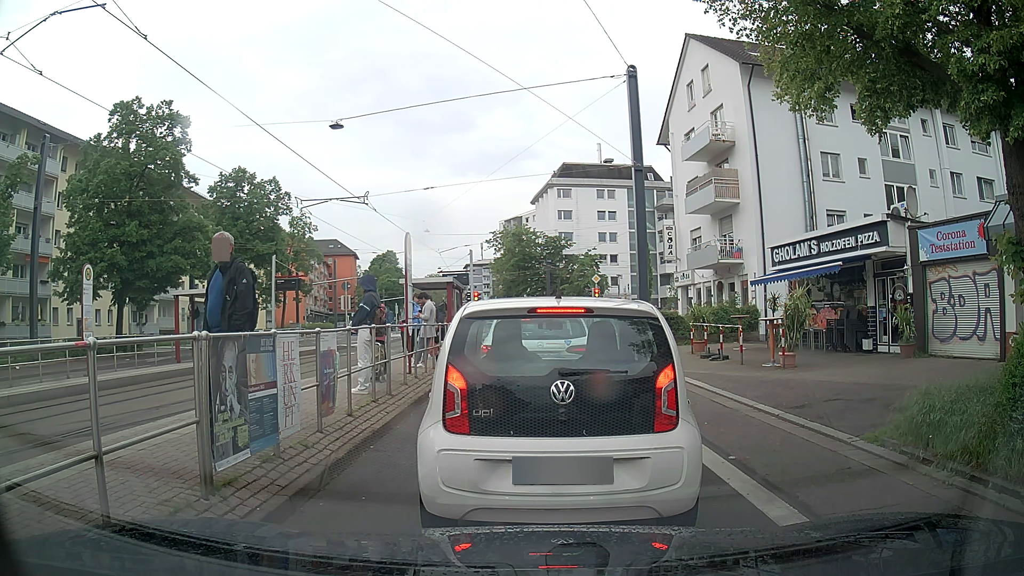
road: primary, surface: asphalt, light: Day
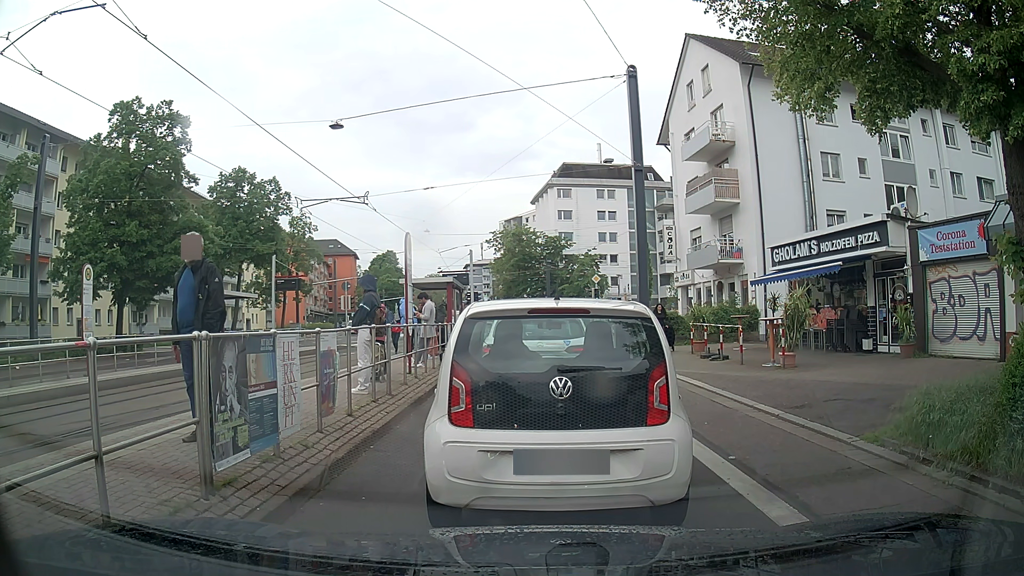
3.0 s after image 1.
(0.0, 0.0) m; 0°
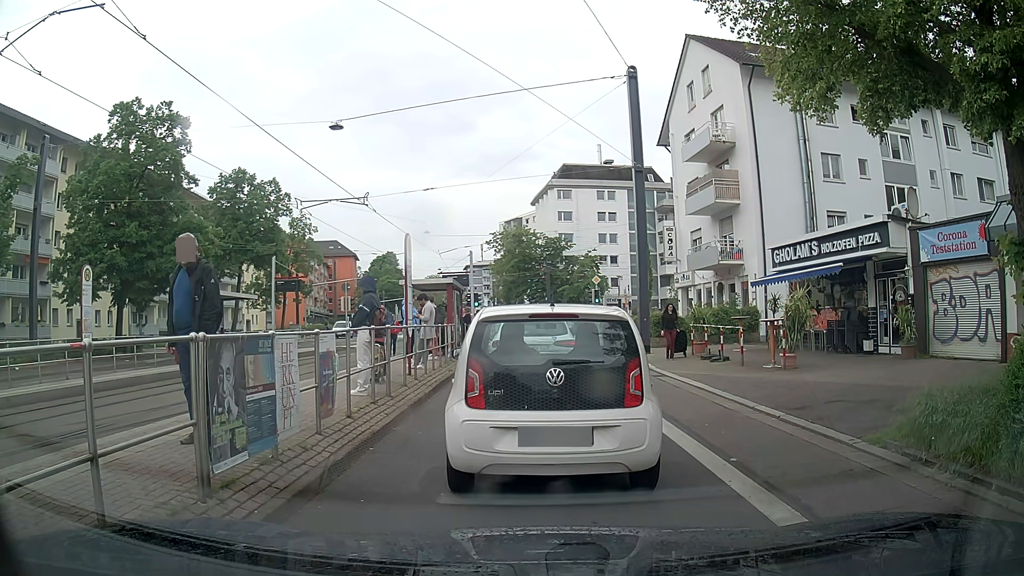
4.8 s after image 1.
(0.0, 0.0) m; 0°
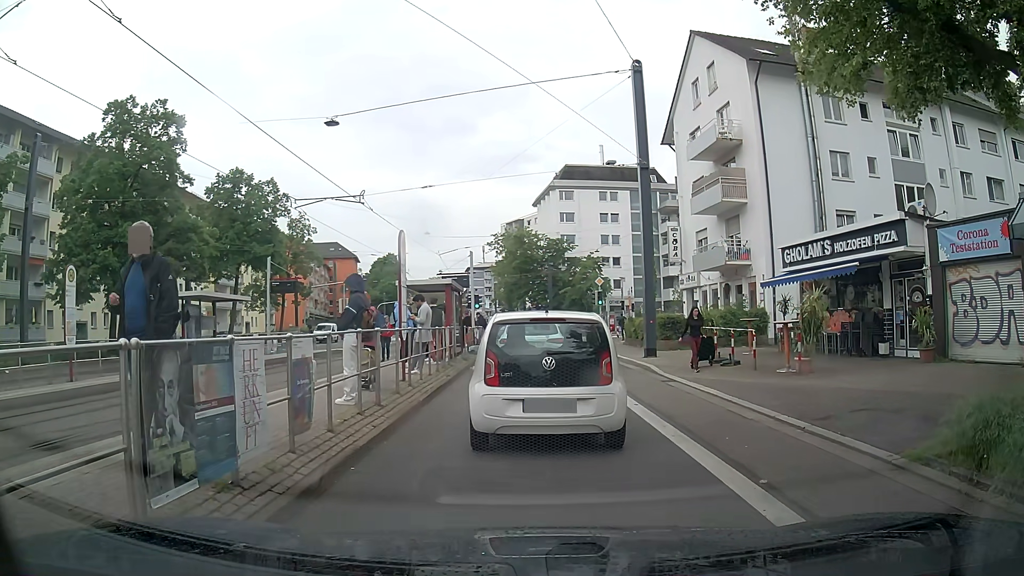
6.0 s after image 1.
(0.0, +0.9) m; 0°
